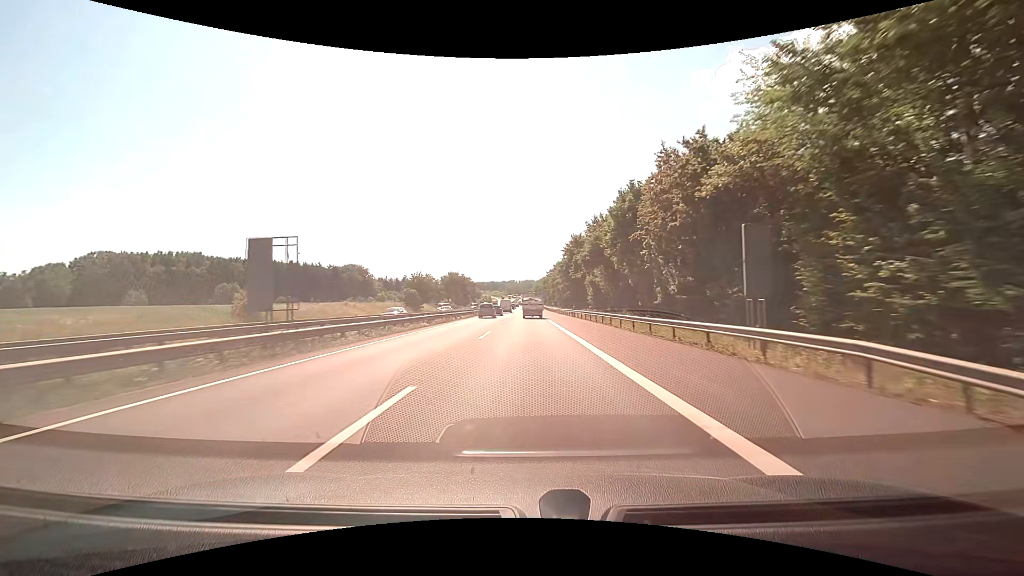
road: motorway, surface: asphalt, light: Day
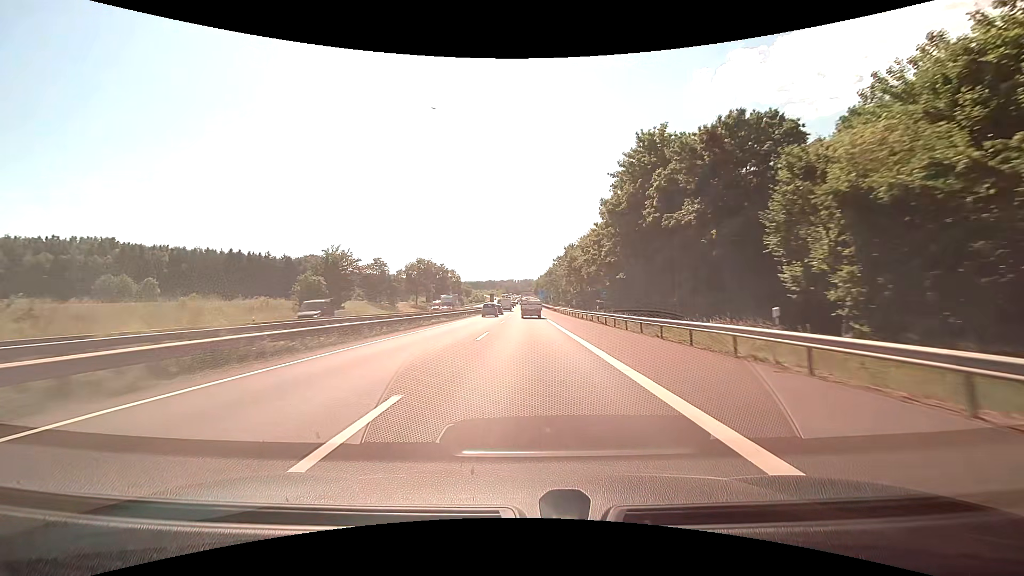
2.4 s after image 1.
(+0.1, +54.2) m; 0°
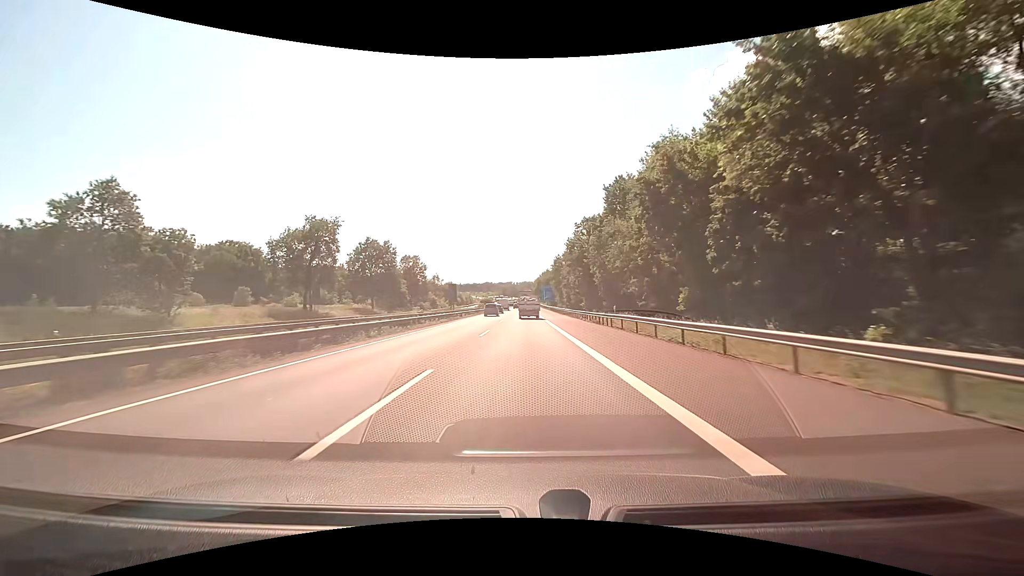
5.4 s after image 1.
(+0.1, +68.1) m; 0°
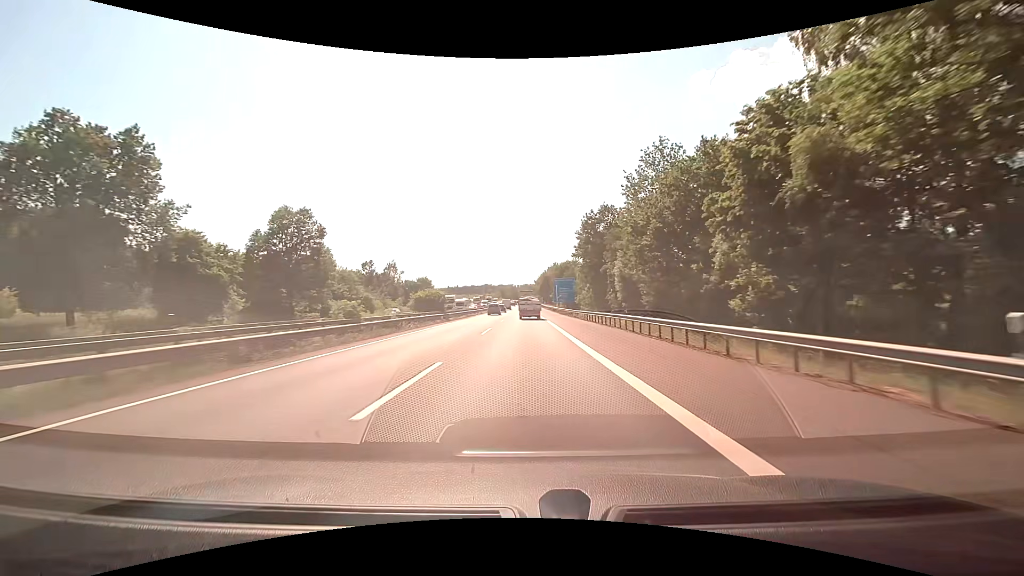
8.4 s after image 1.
(-0.3, +69.6) m; 0°
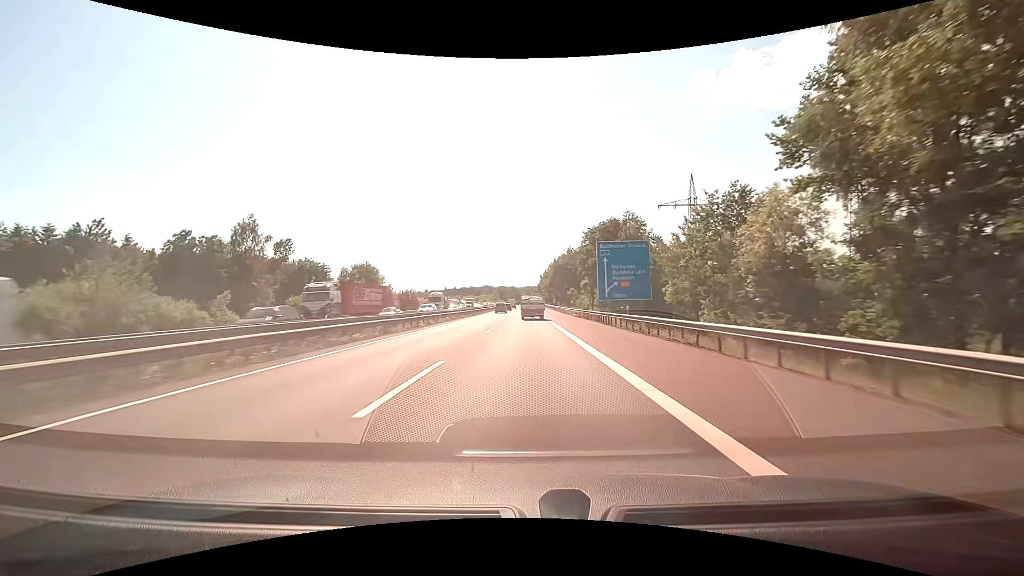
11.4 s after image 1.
(-0.3, +71.3) m; 0°
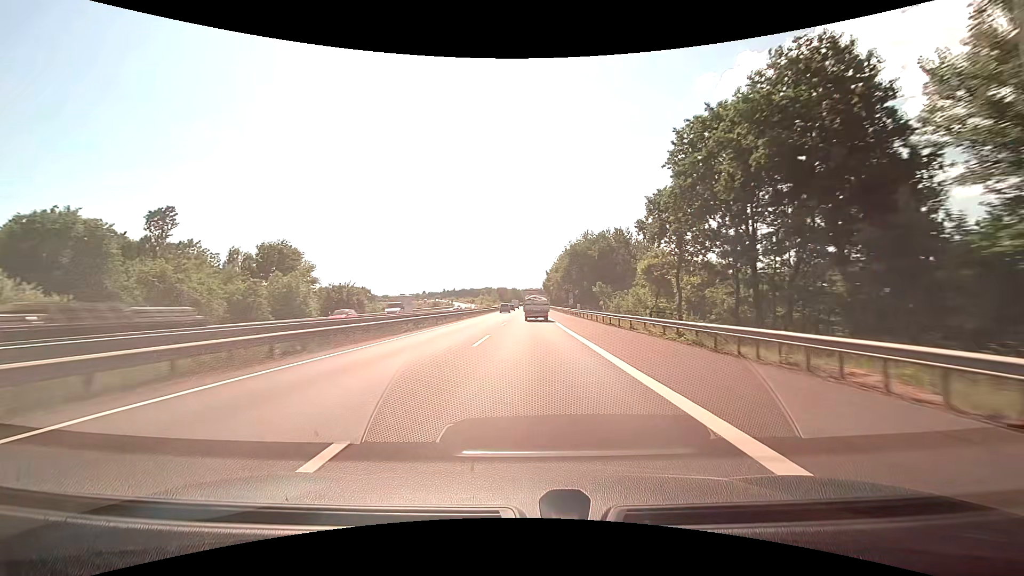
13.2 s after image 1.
(-0.1, +42.7) m; 0°
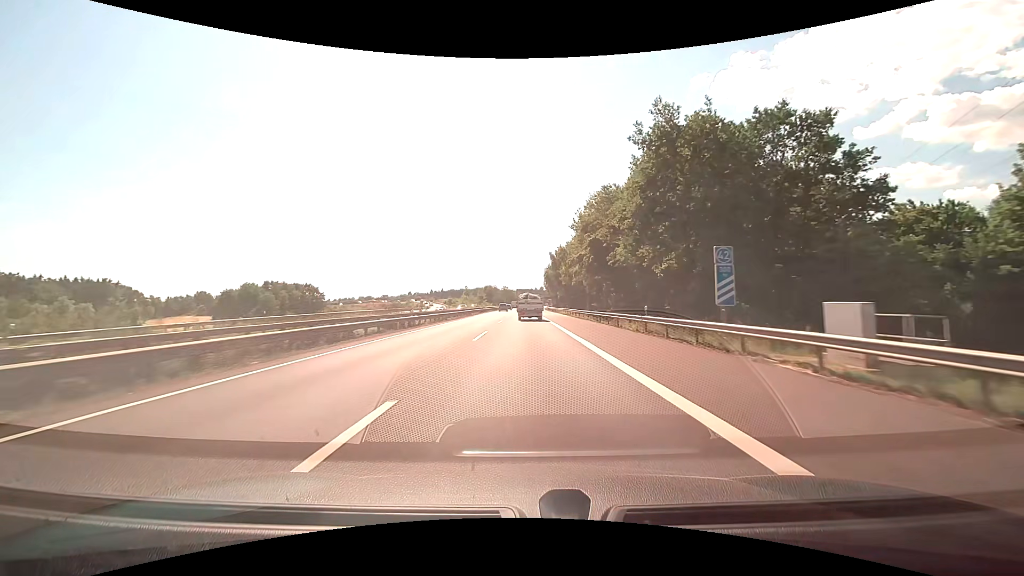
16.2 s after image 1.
(+0.3, +69.2) m; +1°
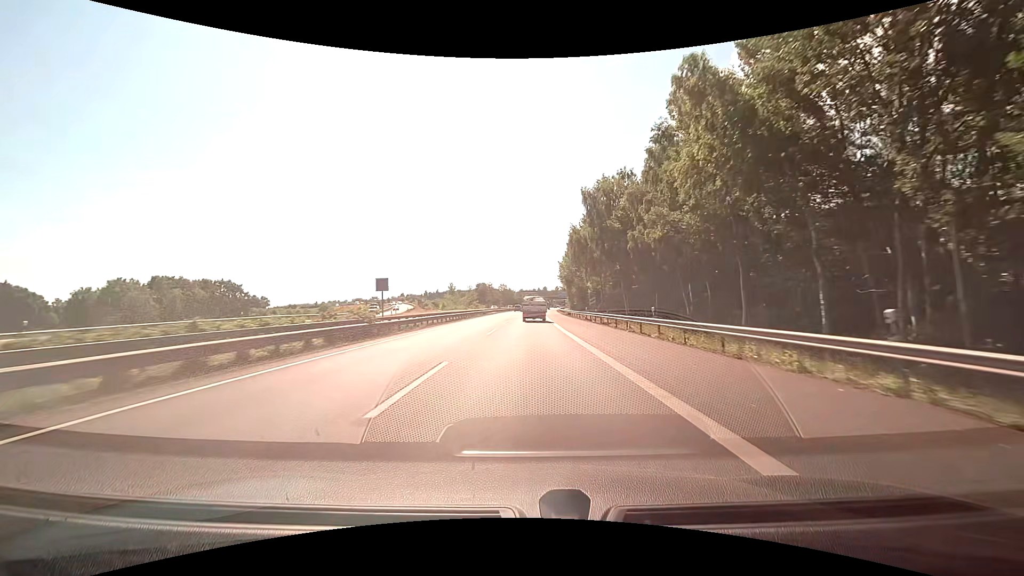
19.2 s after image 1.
(-0.2, +66.6) m; 0°
(0, +10) (0, +20) (0, +30) (0, +40) (0, +50) (0, +60) (+1, +70) (+1, +80) (+1, +90) (+1, +100) m
